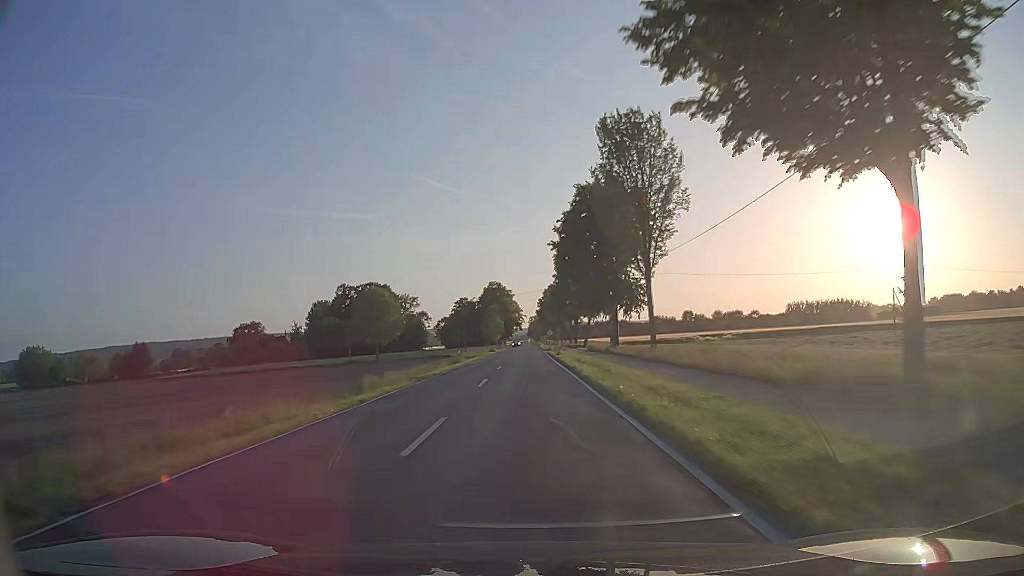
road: secondary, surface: asphalt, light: Day
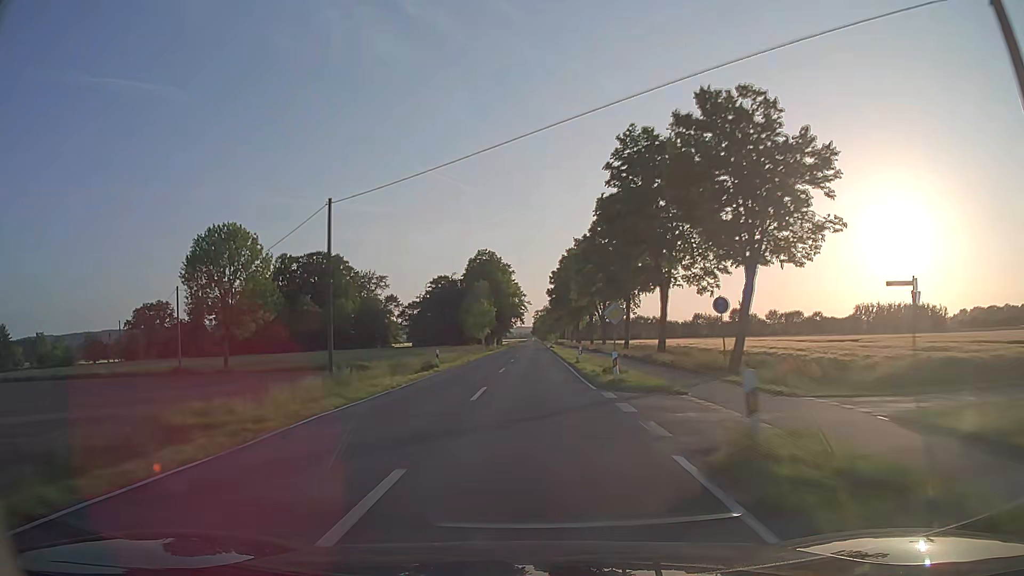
(-0.1, +64.4) m; 0°
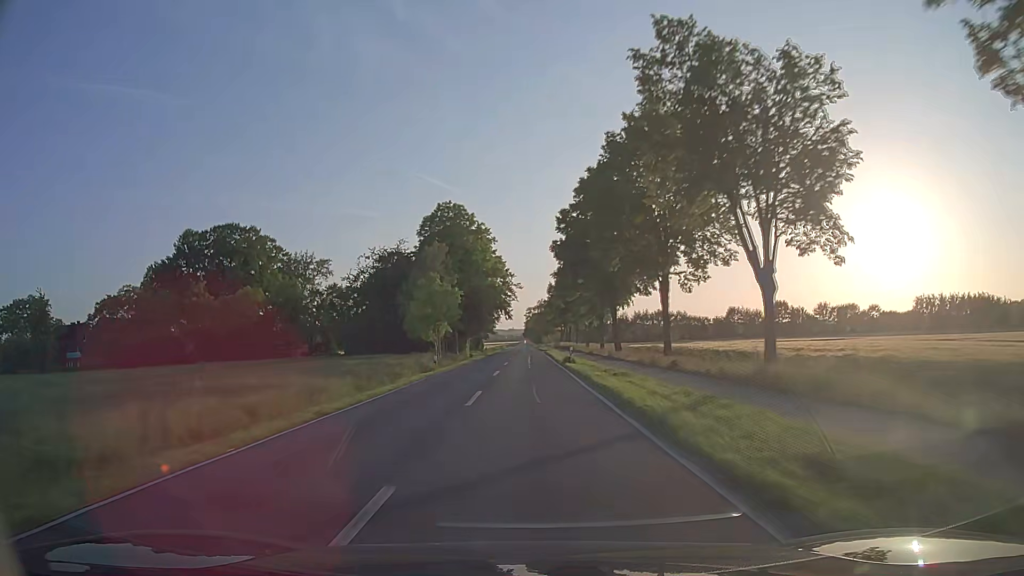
(+0.1, +48.1) m; +1°
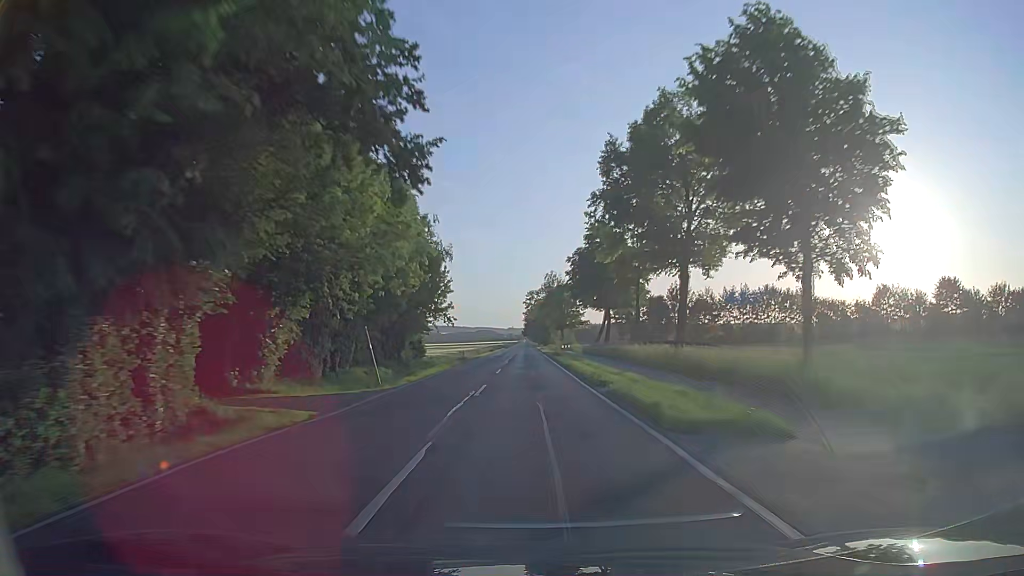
(-0.3, +80.7) m; 0°
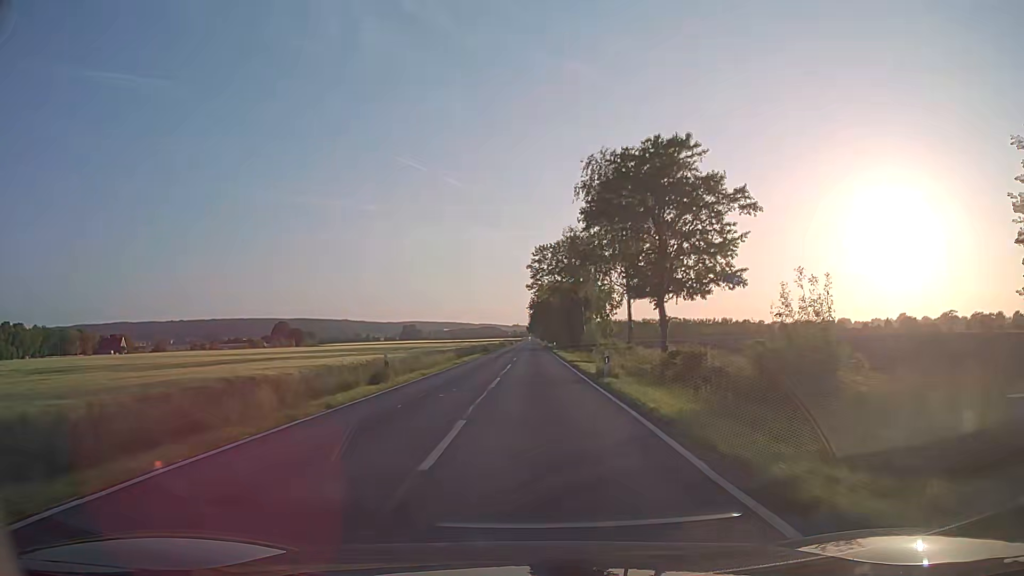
(-0.3, +81.2) m; 0°
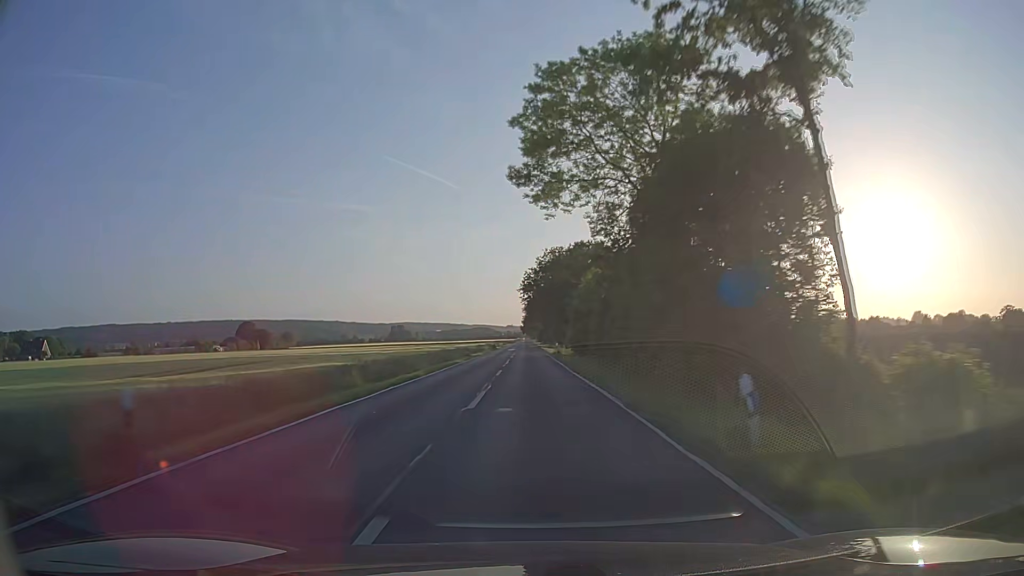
(+0.2, +65.3) m; 0°
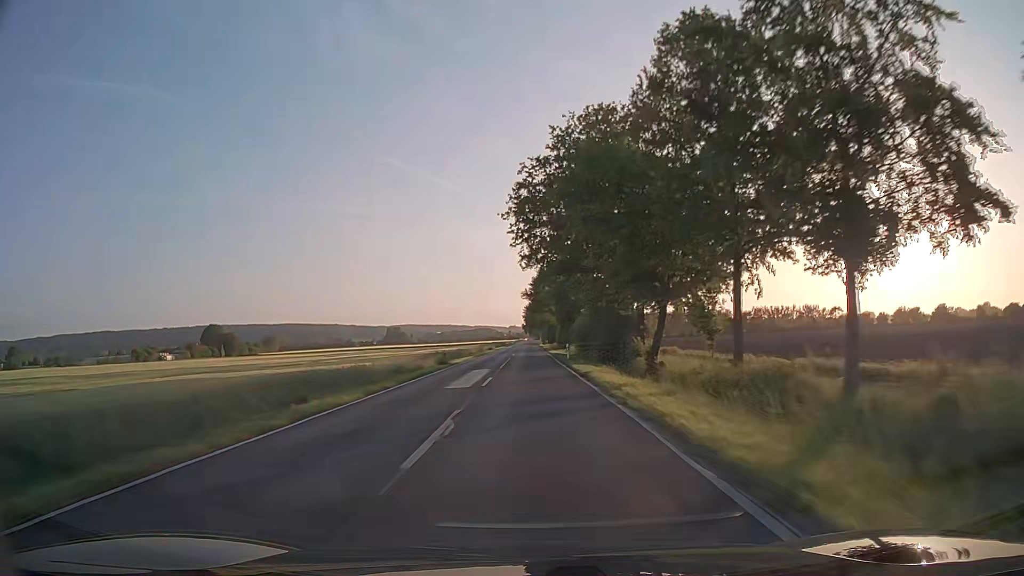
(+0.1, +65.6) m; 0°
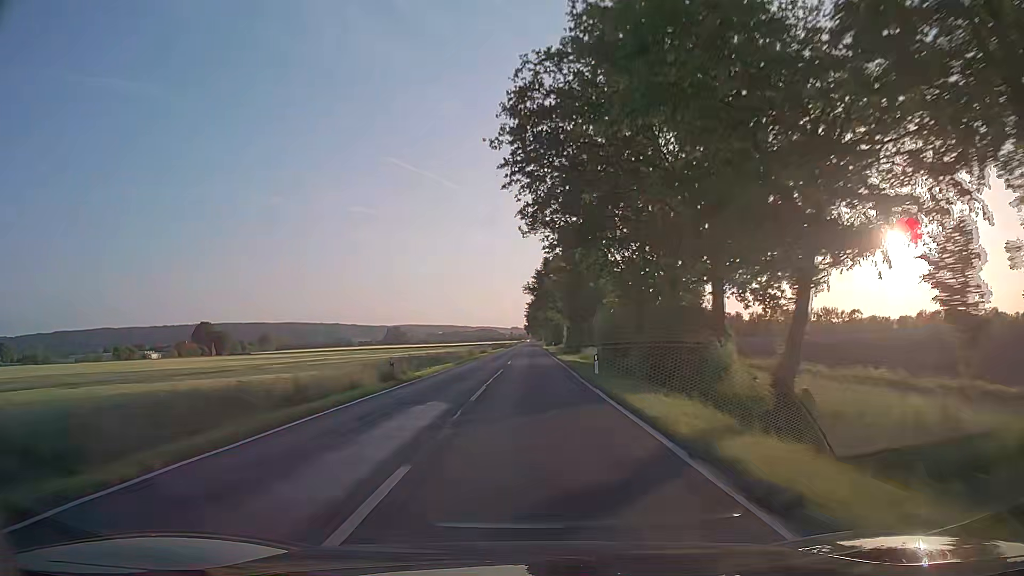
(0.0, +16.4) m; 0°
(0, +10) (0, +20) (0, +30) (0, +40) (0, +50) (0, +60) (0, +70) (0, +80) (0, +90) (0, +100) m
